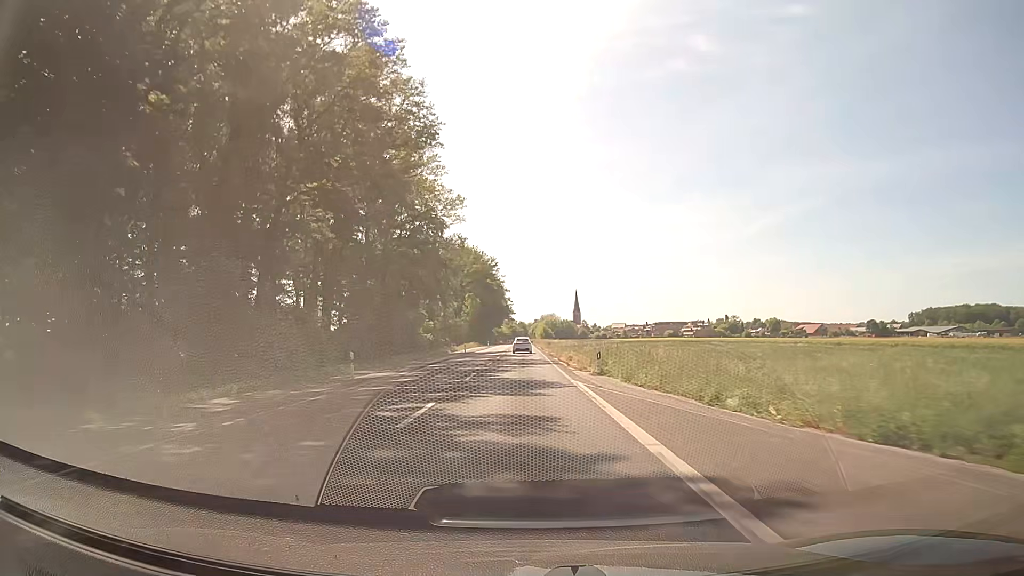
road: secondary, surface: asphalt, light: Day
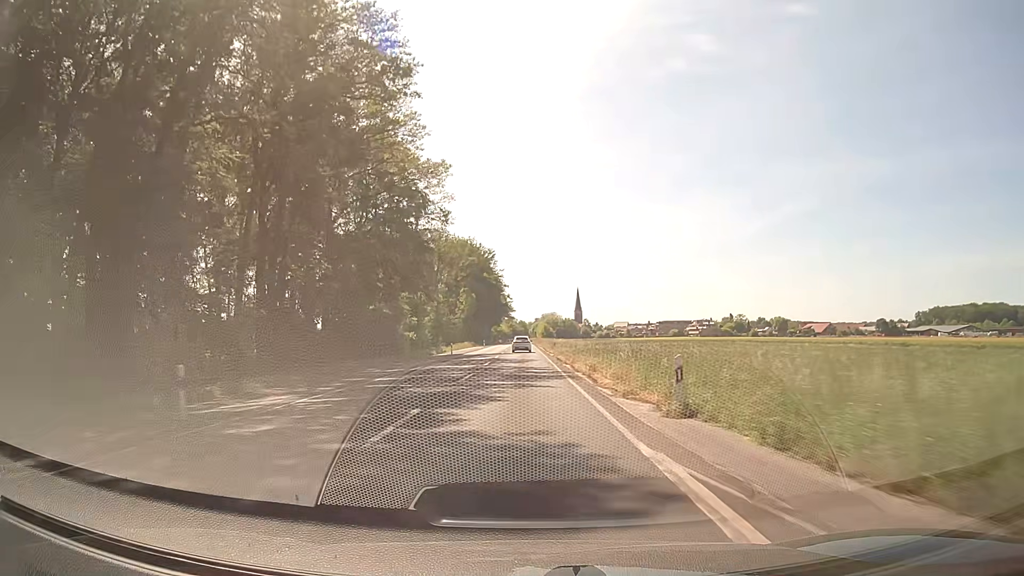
(0.0, +13.5) m; 0°
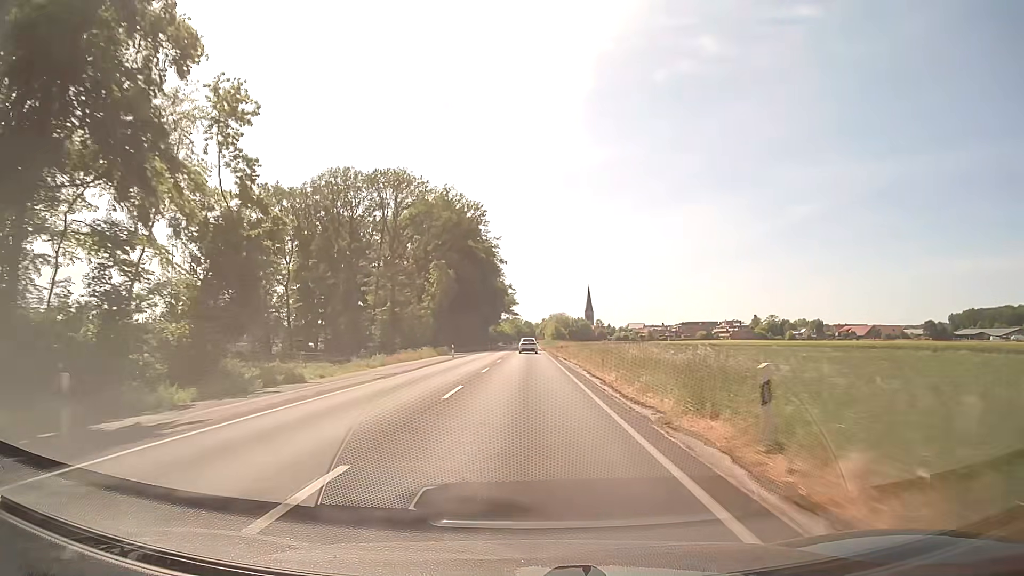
(-0.4, +54.1) m; 0°
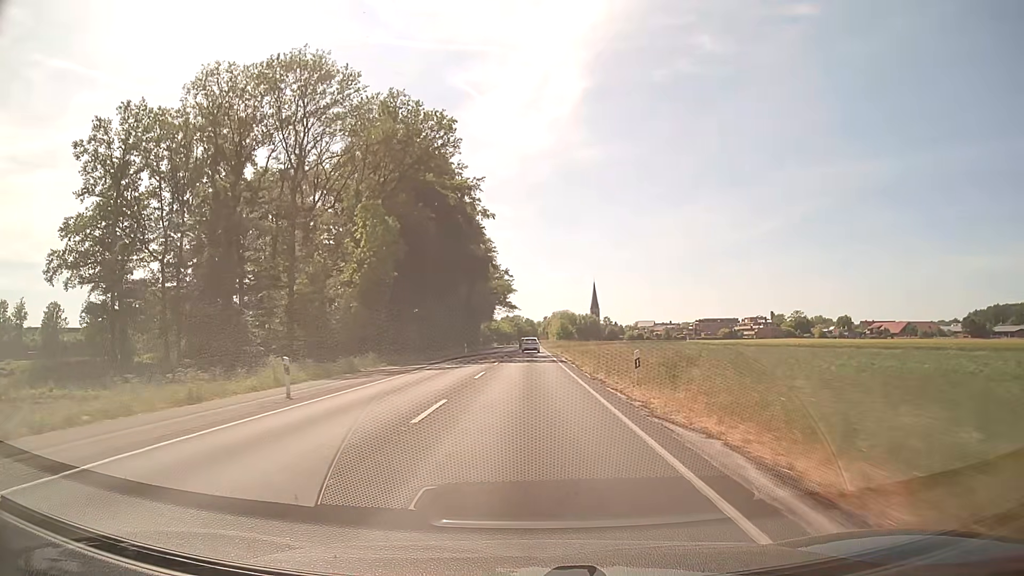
(-0.1, +40.6) m; 0°
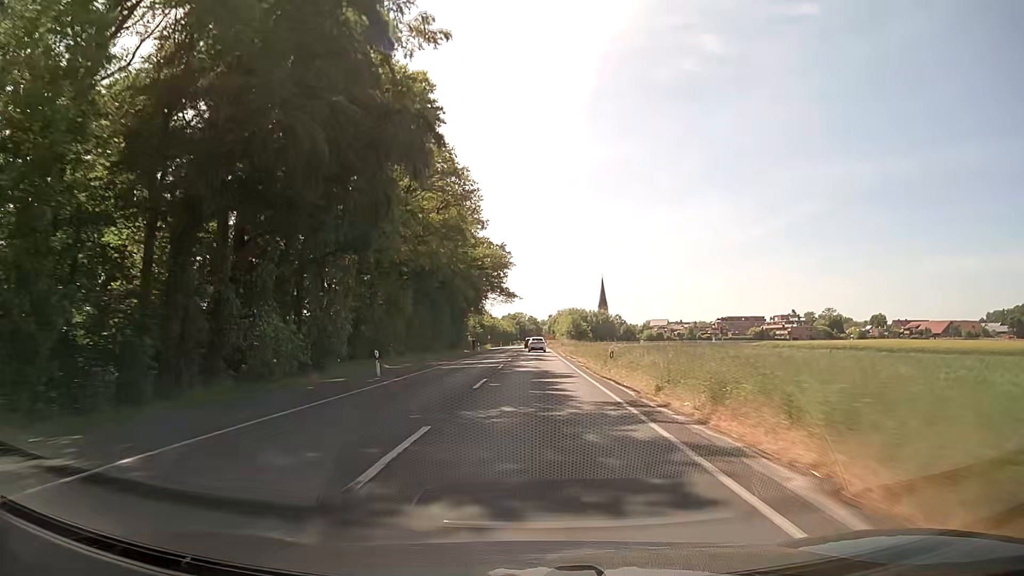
(-0.1, +40.8) m; 0°
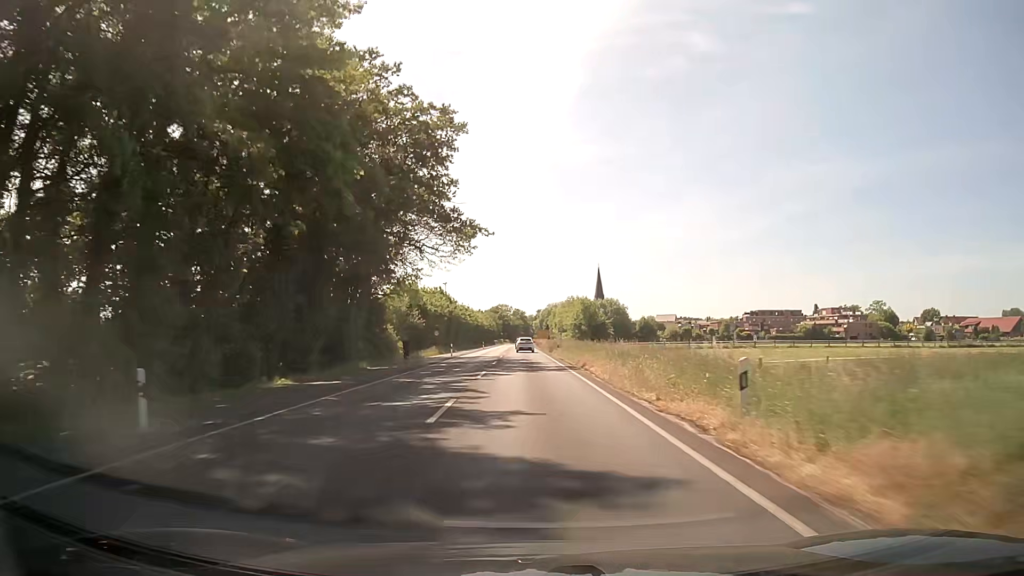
(+0.6, +67.1) m; +1°
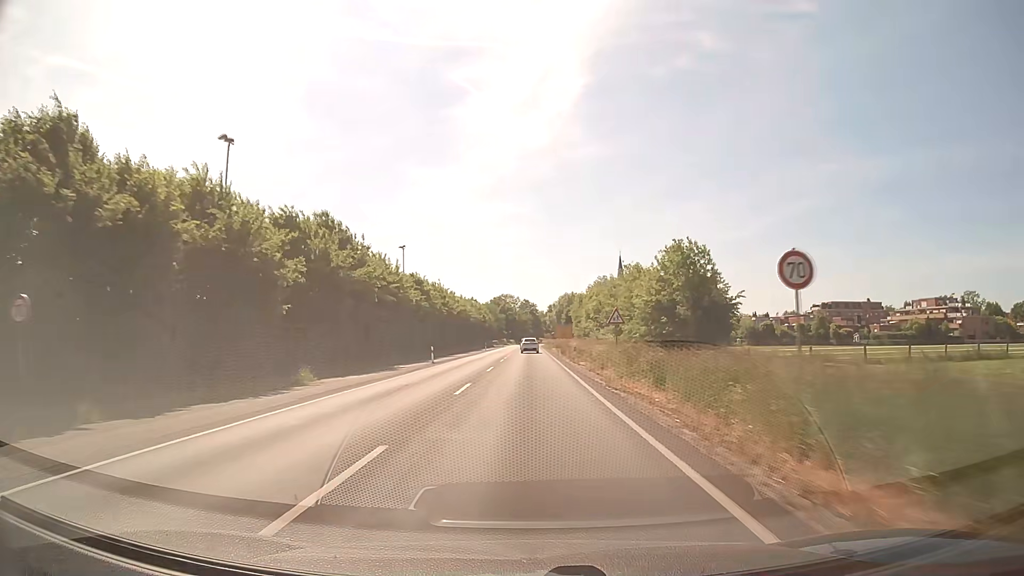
(-0.2, +65.6) m; -1°
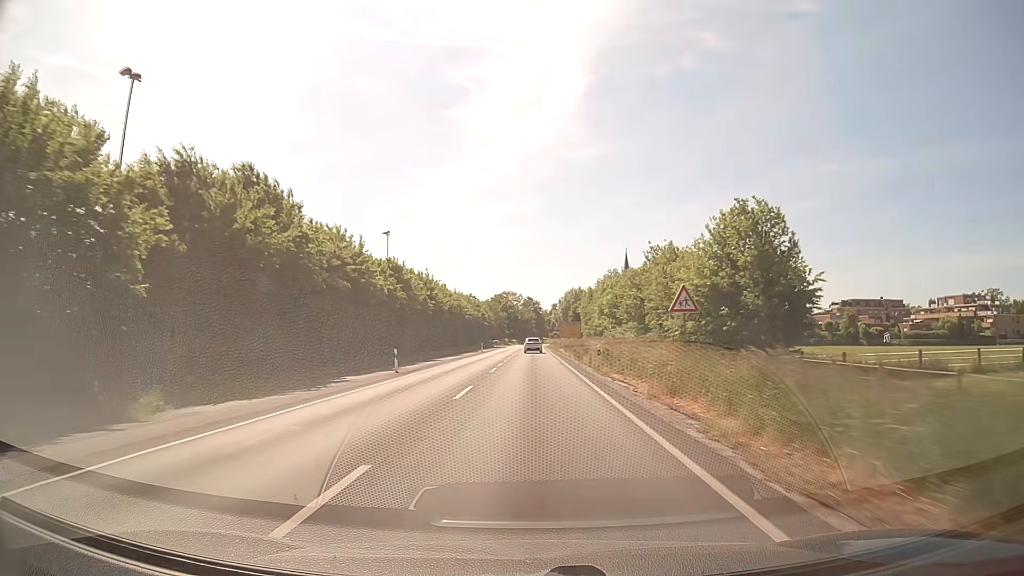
(0.0, +13.3) m; 0°
(0, +10) (0, +20) (0, +30) (0, +40) (0, +50) (0, +60) (0, +70) (0, +80) (0, +90) (0, +100) m
